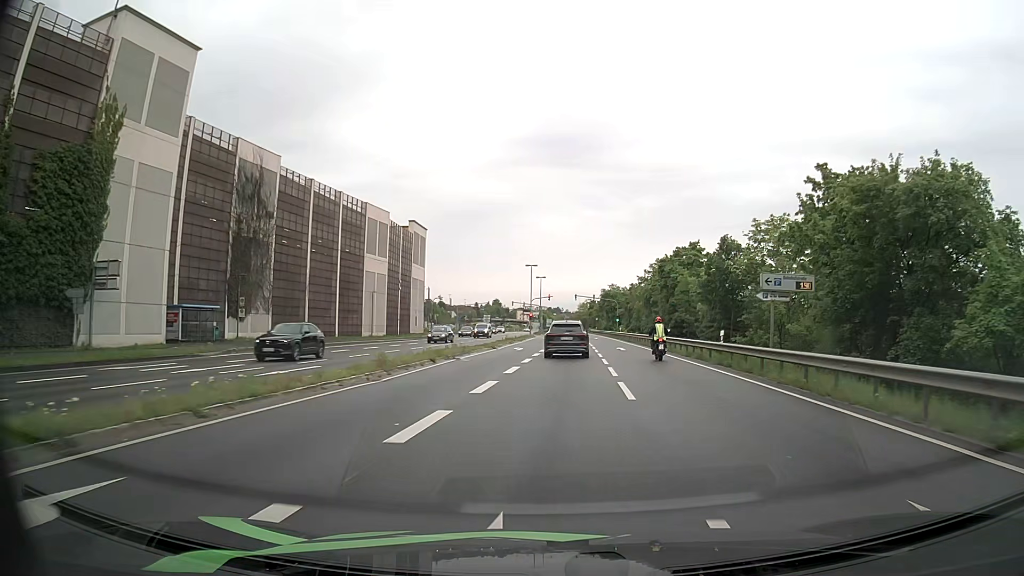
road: primary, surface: asphalt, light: Day
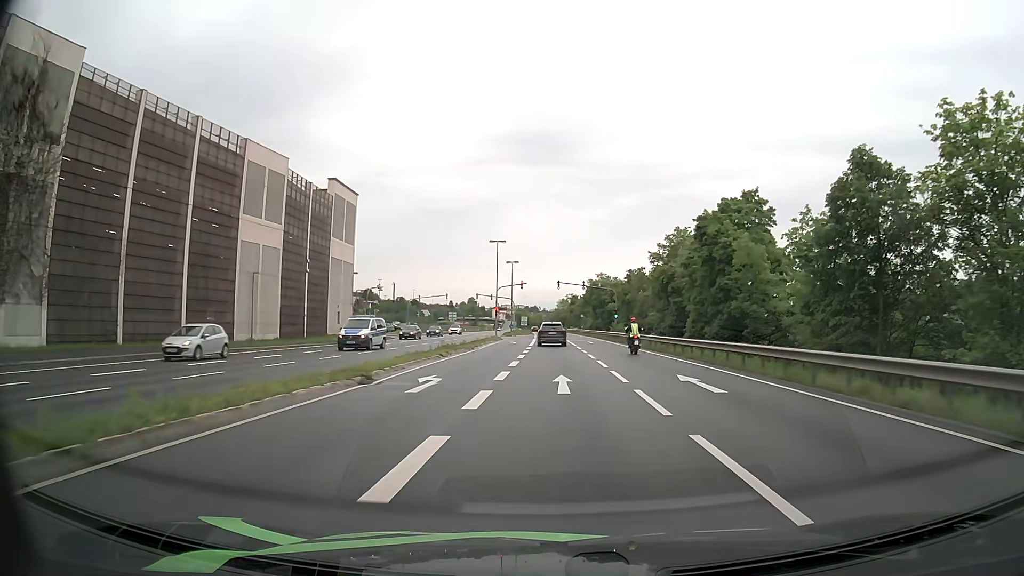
(+0.4, +26.7) m; +2°
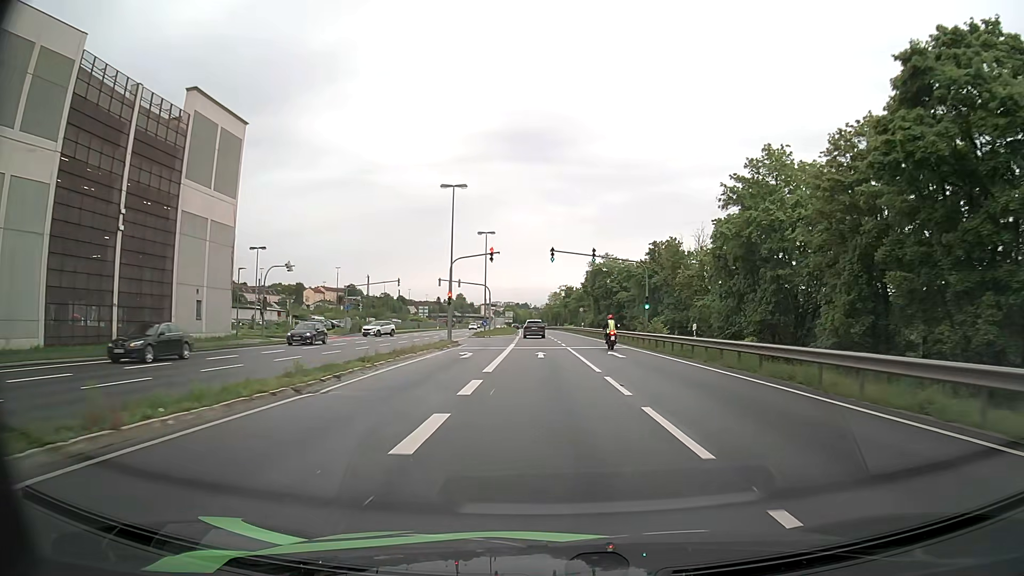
(+0.2, +27.6) m; +1°
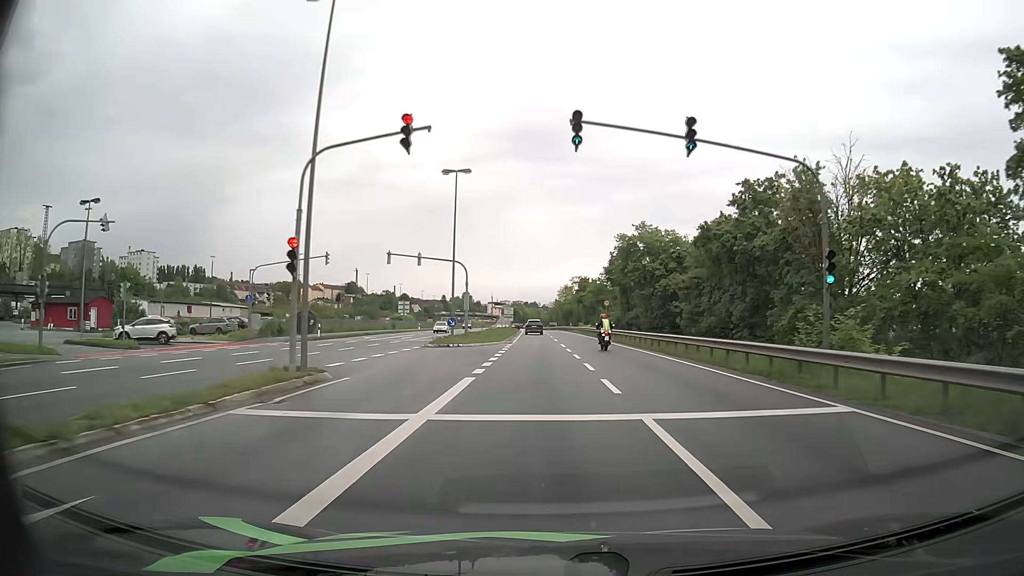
(-0.1, +27.3) m; -1°
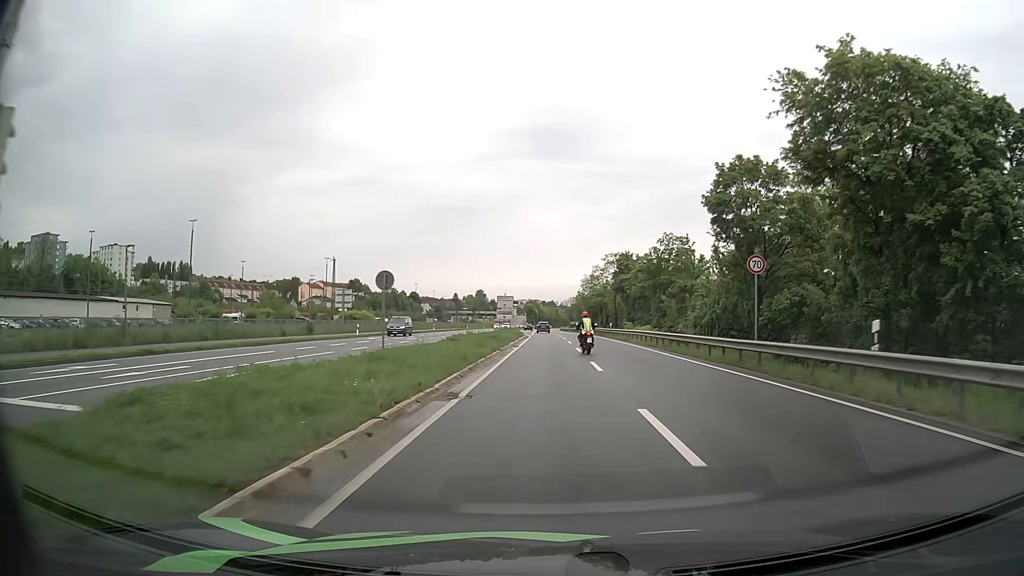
(-0.6, +42.2) m; -2°
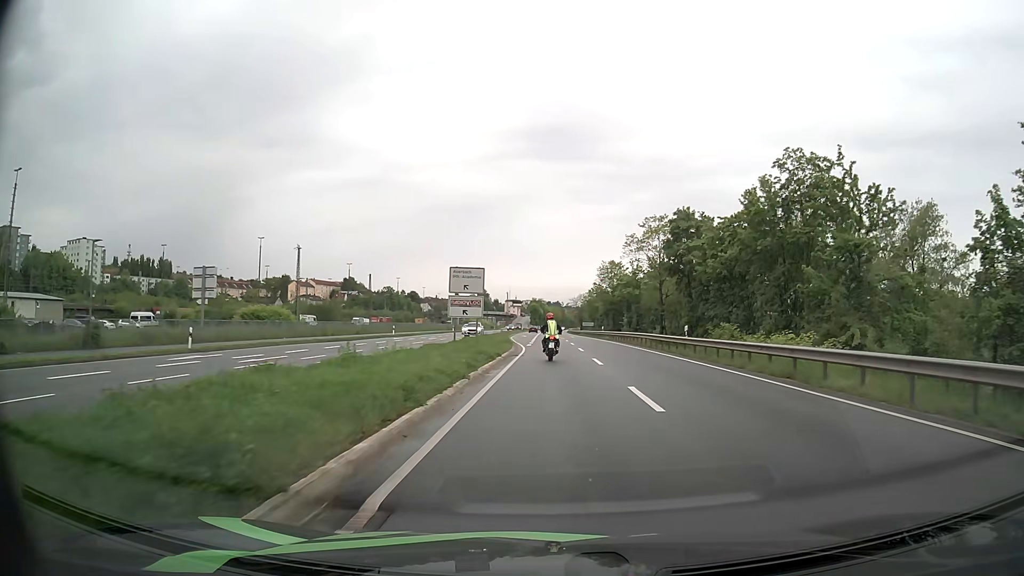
(-0.1, +32.1) m; 0°
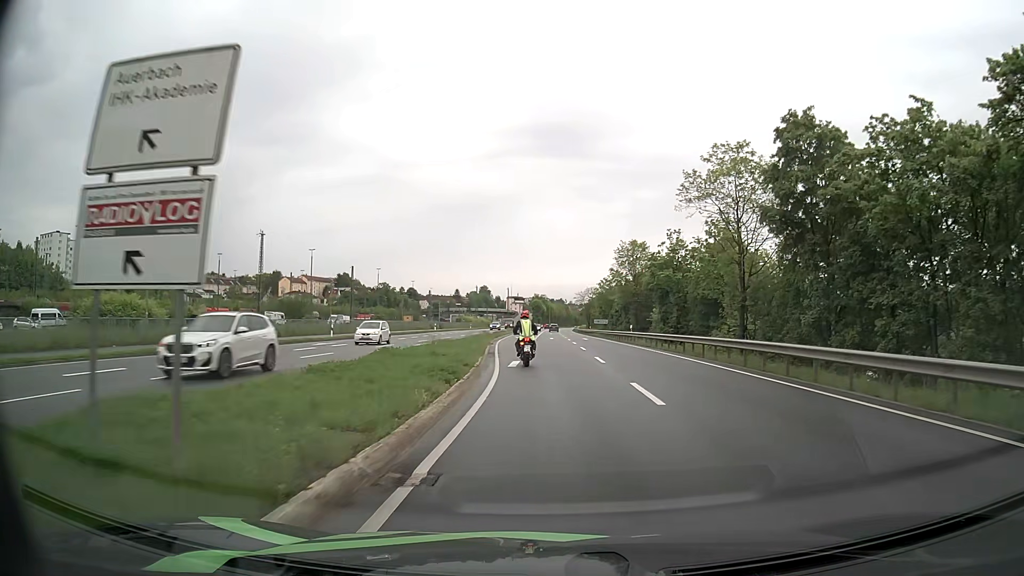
(+0.1, +23.3) m; 0°
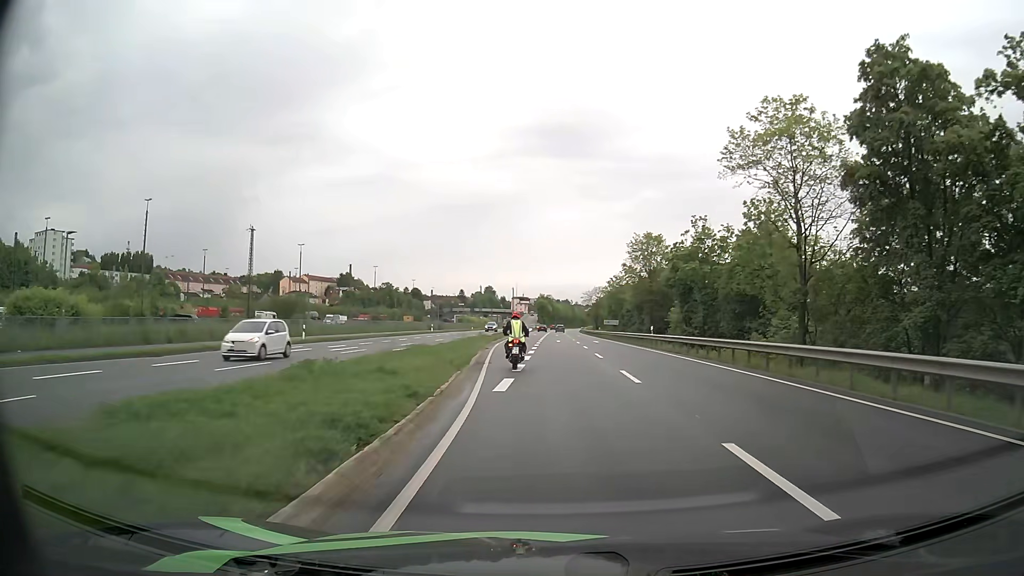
(0.0, +7.7) m; -1°
(0, +10) (0, +20) (-1, +30) (-2, +40) (-2, +50) (-2, +60) (-2, +70) (-2, +80) (-2, +90) (-2, +100) m
